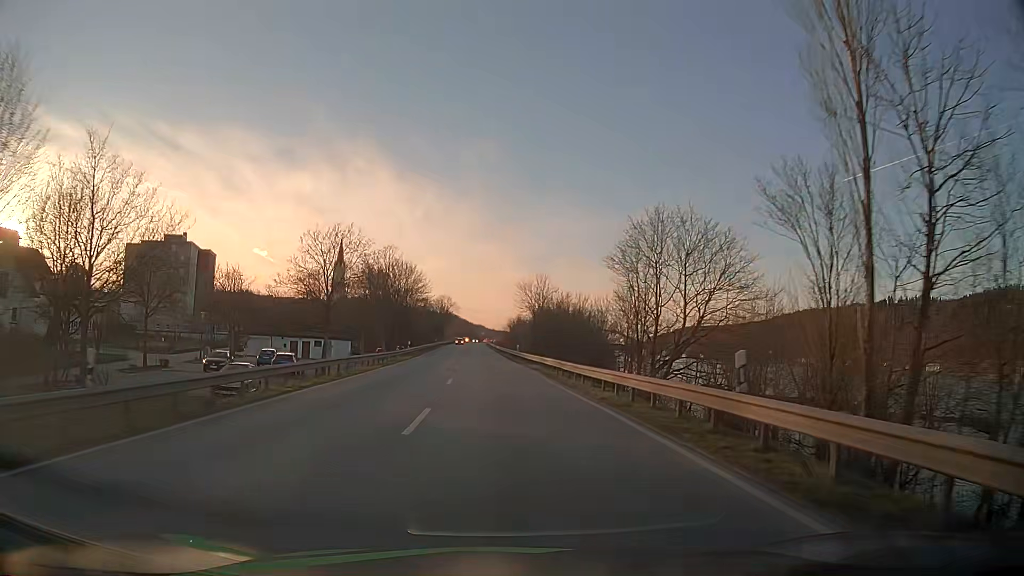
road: primary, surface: asphalt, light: Day
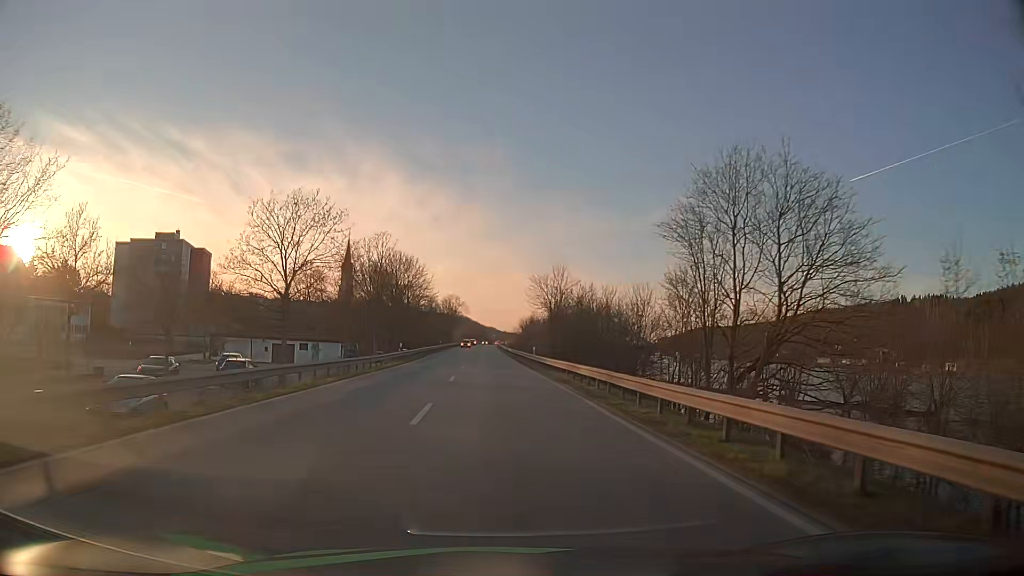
(-0.1, +10.8) m; -1°
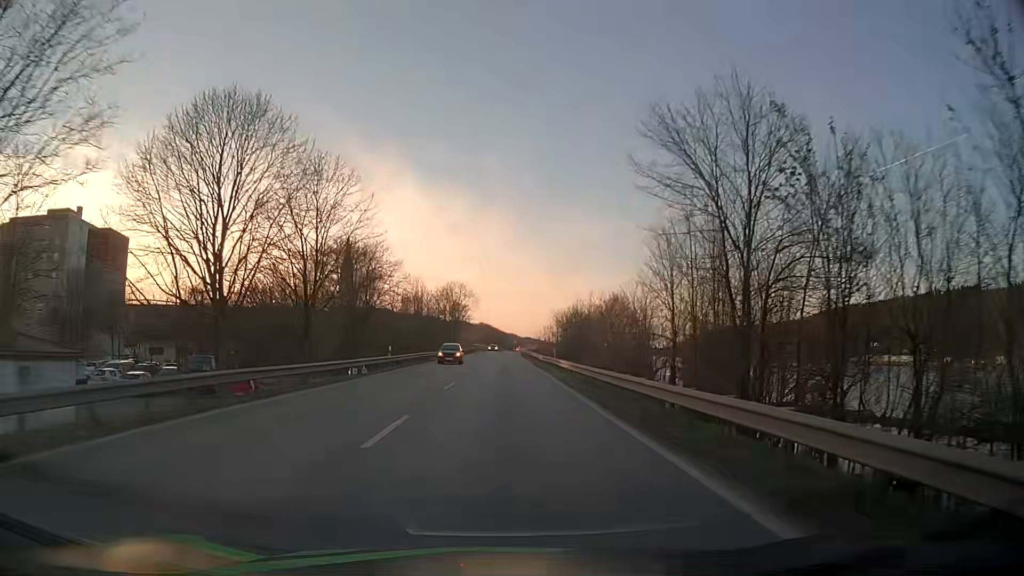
(-1.2, +54.9) m; -2°
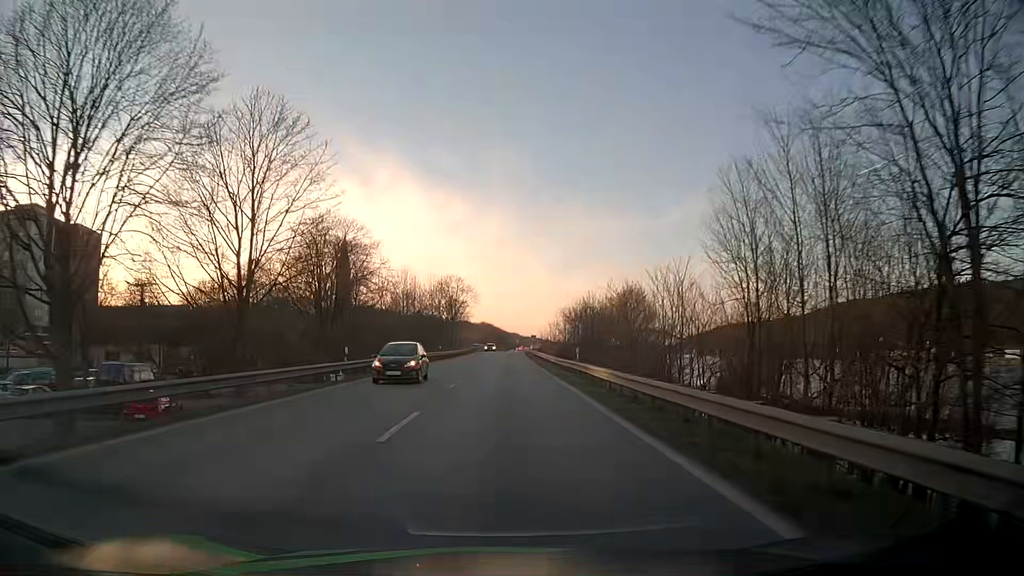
(0.0, +11.1) m; 0°
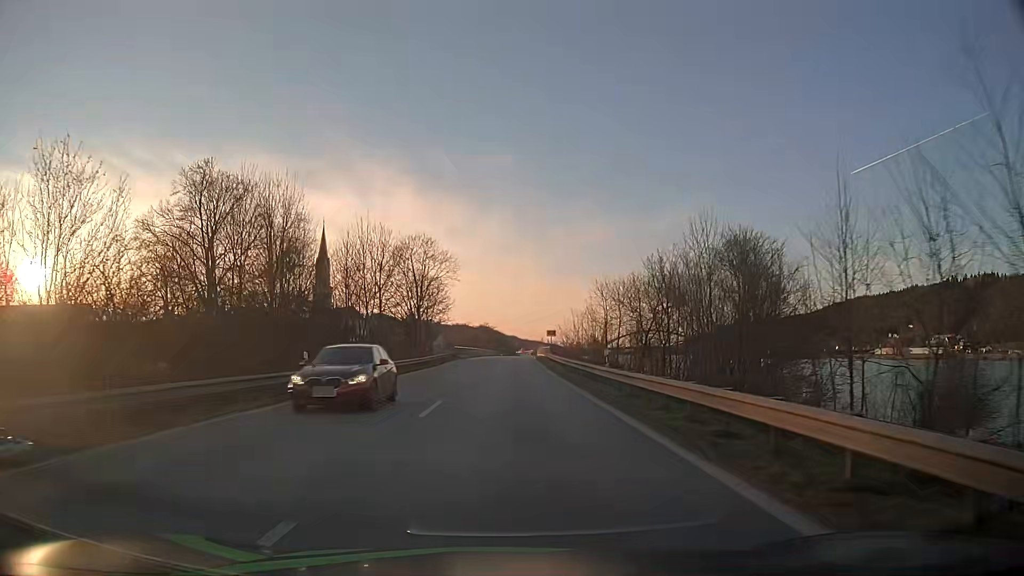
(0.0, +44.6) m; 0°
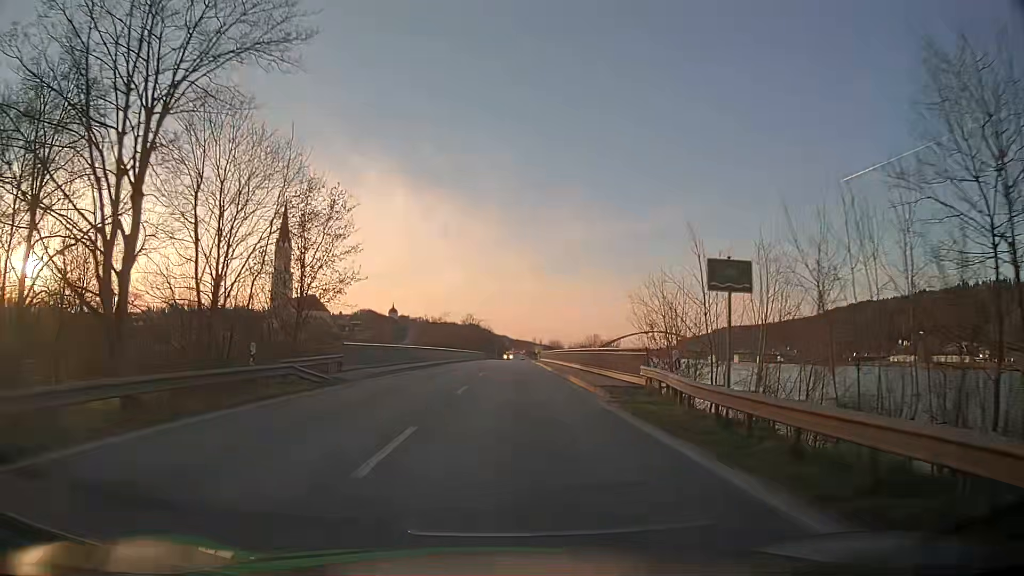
(+0.3, +54.3) m; +1°
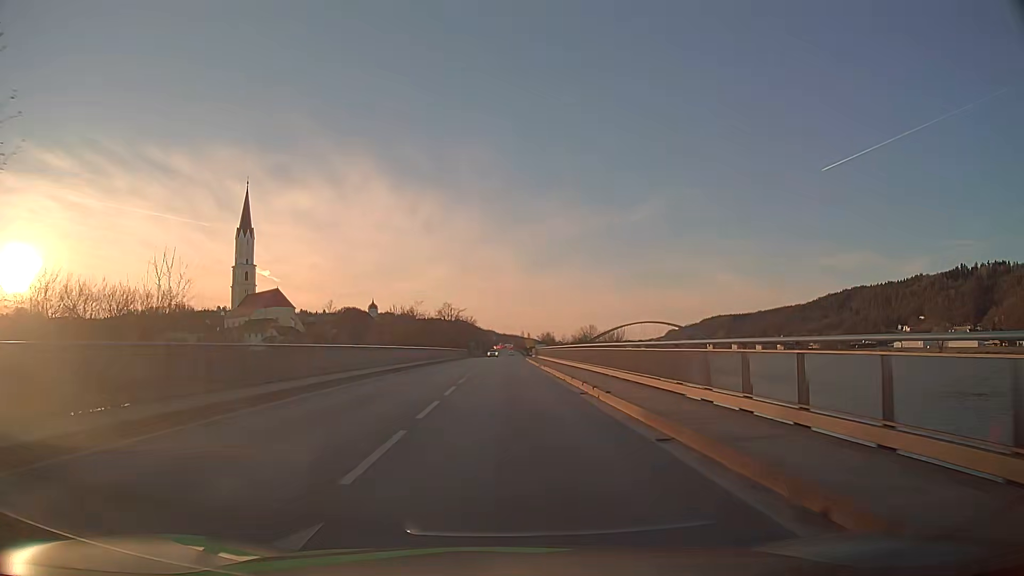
(+0.3, +30.7) m; +1°
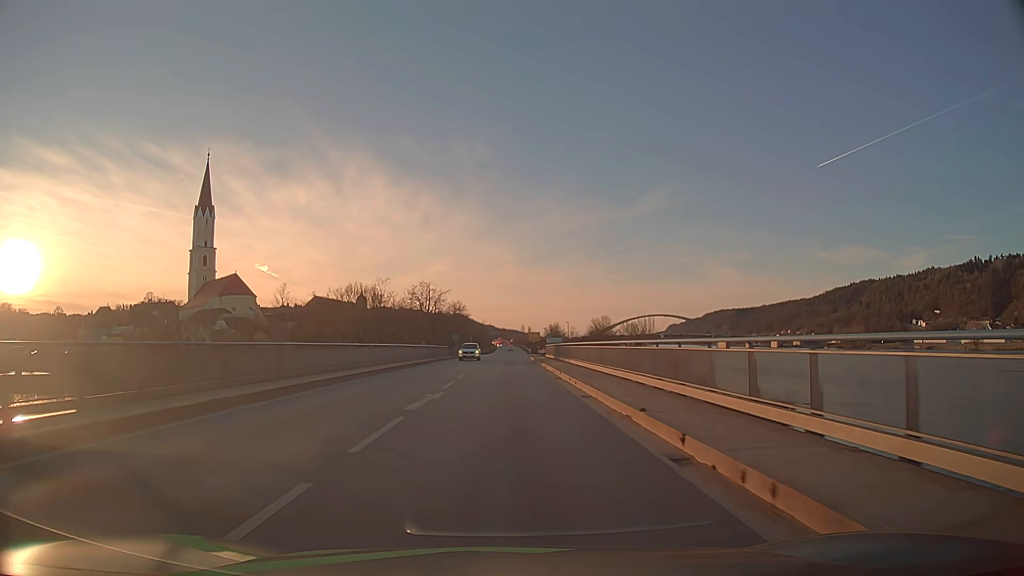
(+0.2, +40.2) m; 0°
(0, +10) (0, +20) (0, +30) (0, +40) (0, +50) (0, +60) (0, +70) (0, +80) (+1, +90) (+2, +100) m
